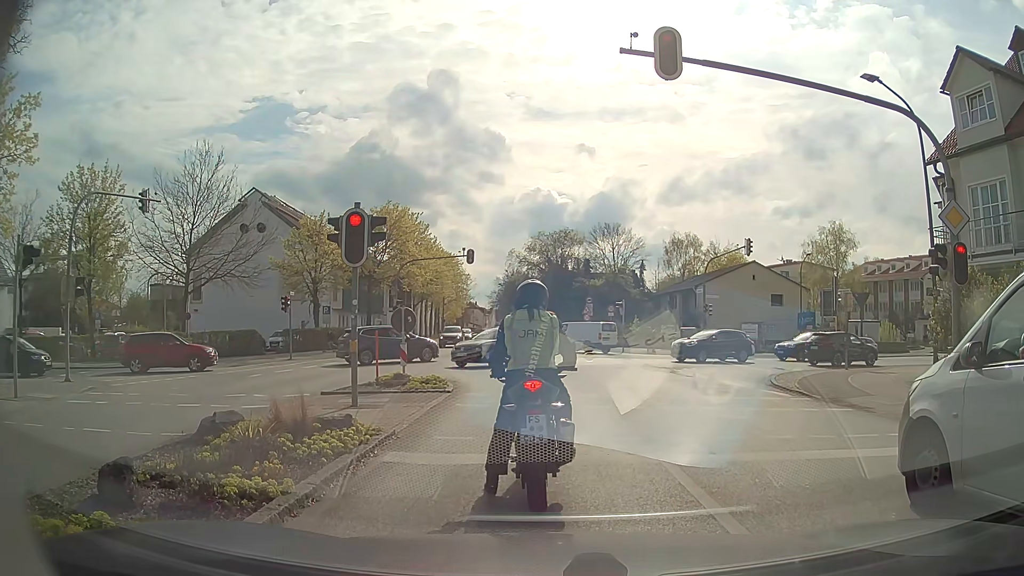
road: secondary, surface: asphalt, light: Day
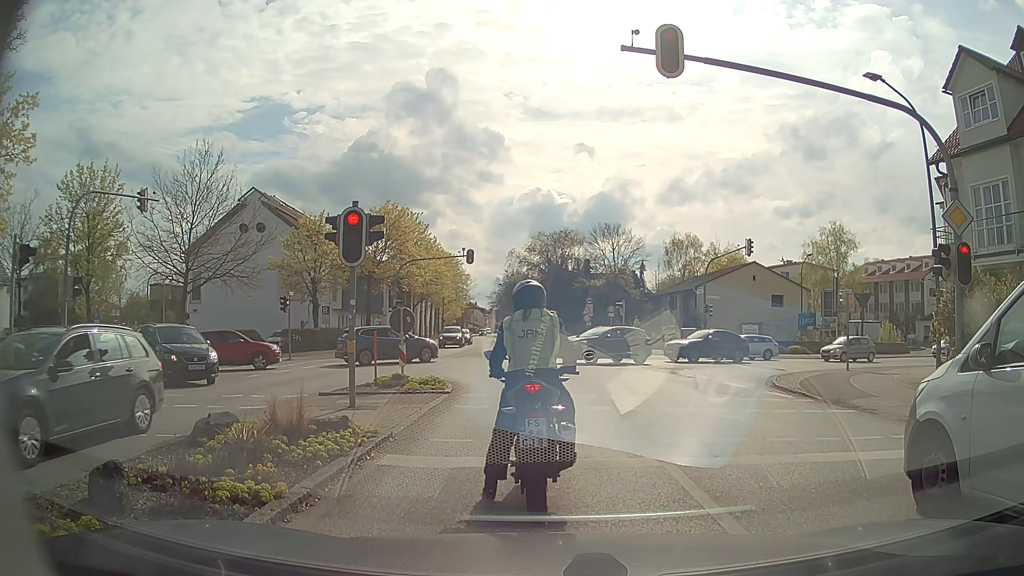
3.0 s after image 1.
(0.0, +0.2) m; 0°
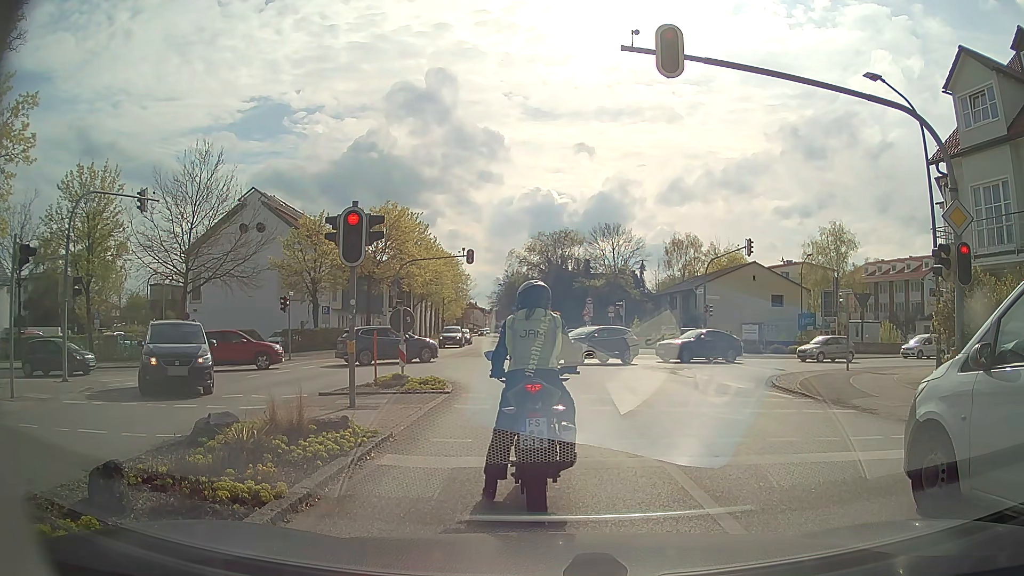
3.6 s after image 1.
(0.0, 0.0) m; 0°
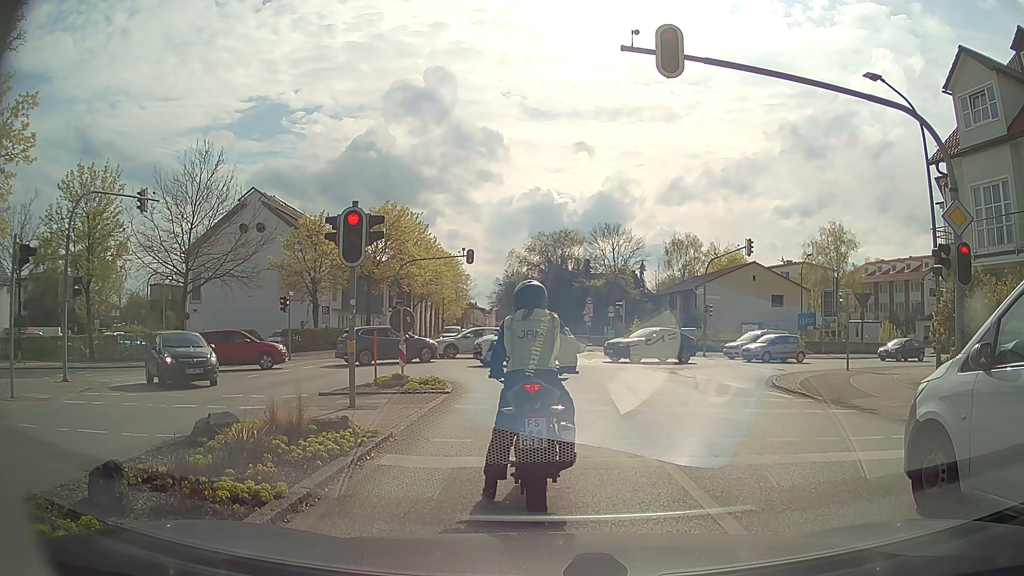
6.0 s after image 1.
(0.0, 0.0) m; 0°
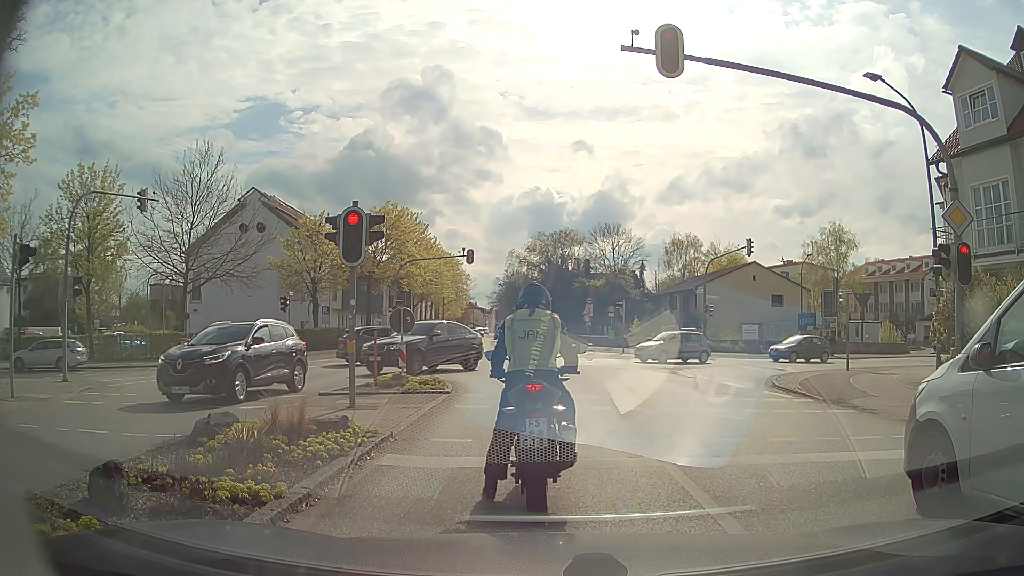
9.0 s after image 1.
(0.0, 0.0) m; 0°
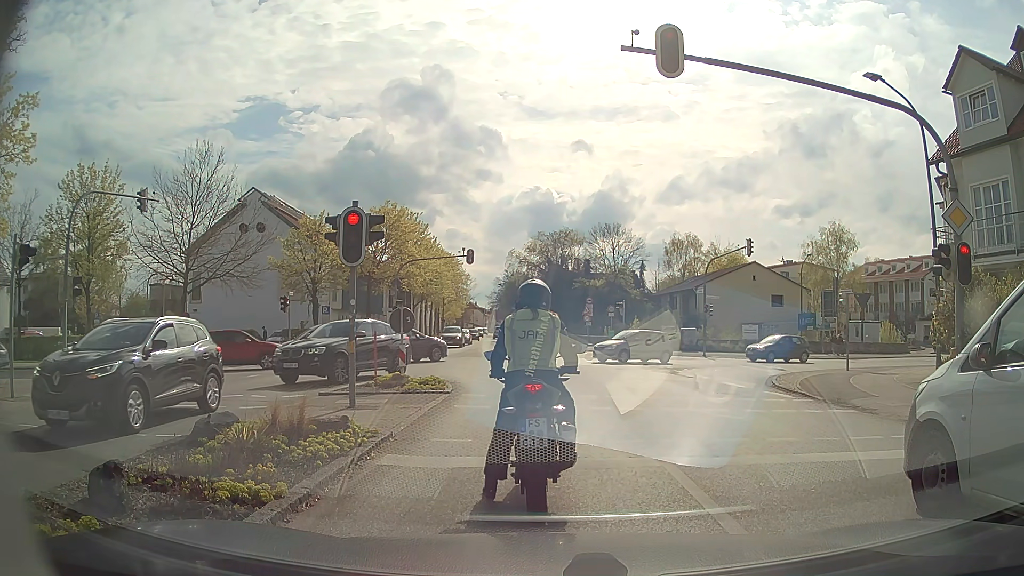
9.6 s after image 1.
(0.0, 0.0) m; 0°
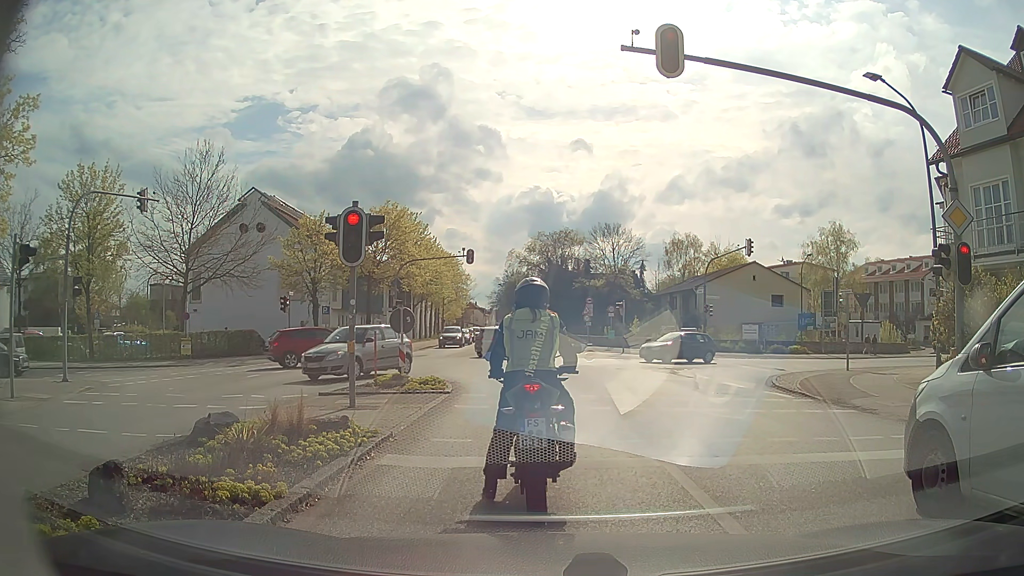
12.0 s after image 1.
(0.0, 0.0) m; 0°
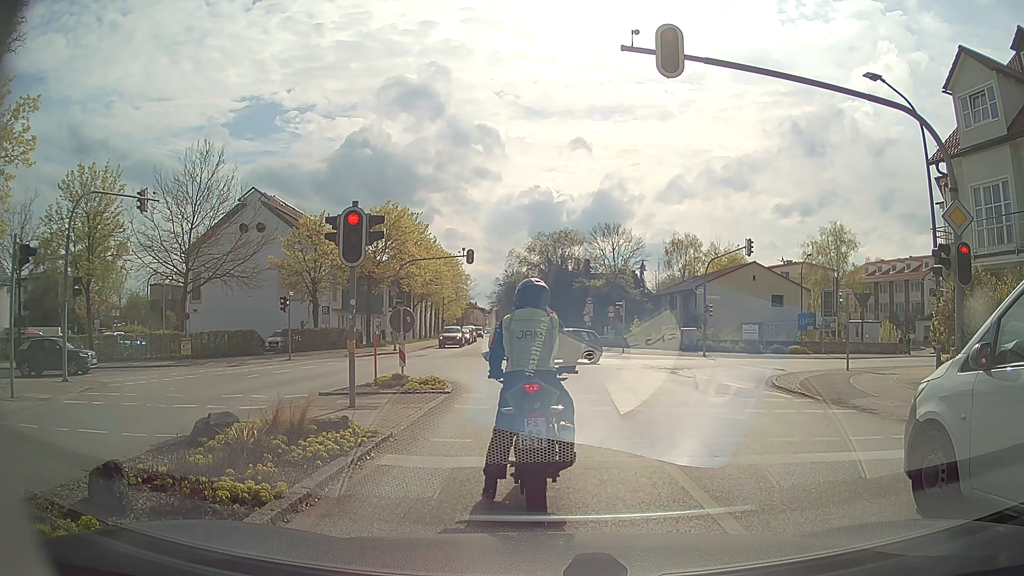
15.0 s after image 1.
(0.0, 0.0) m; 0°
